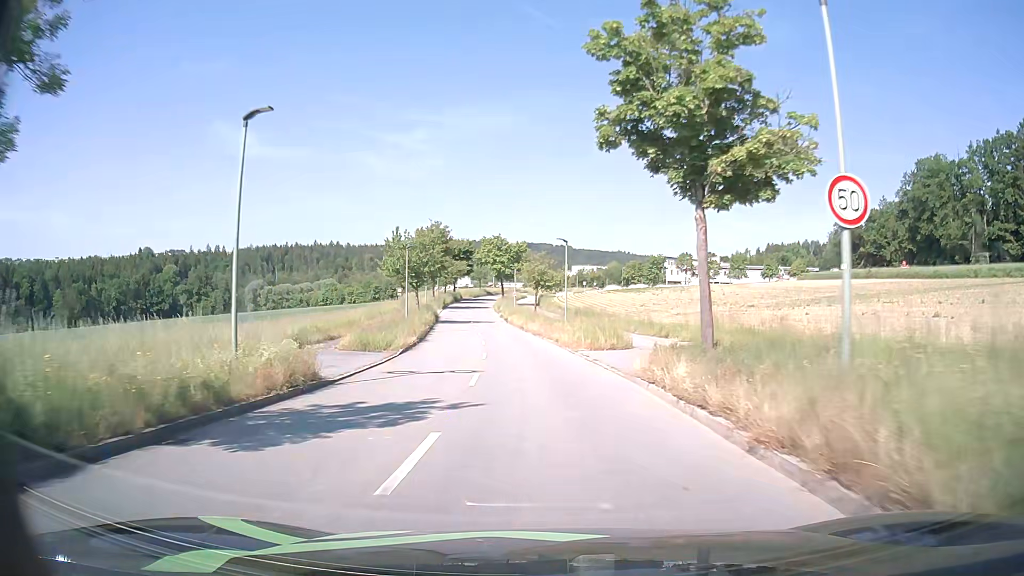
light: Day
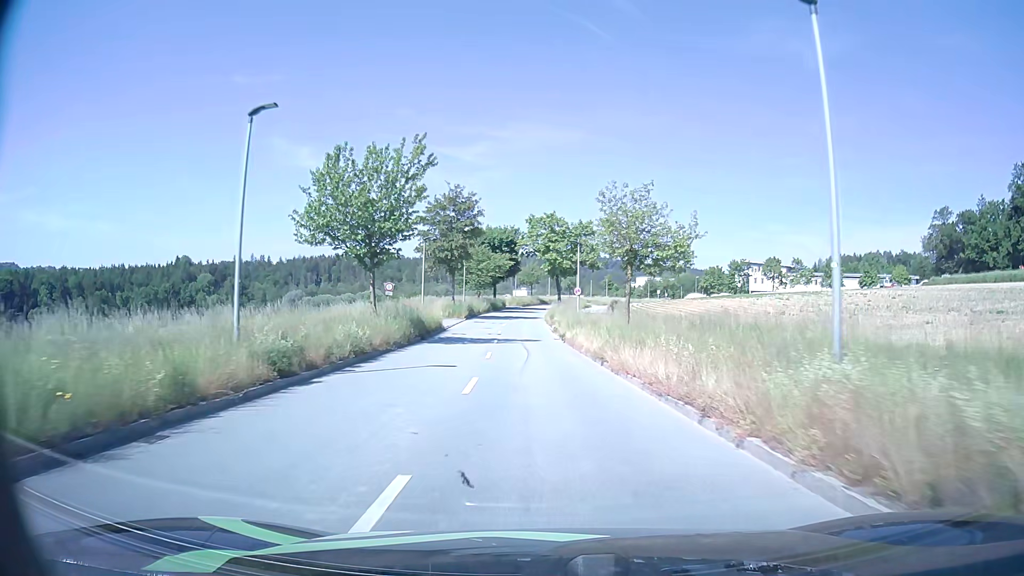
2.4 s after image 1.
(-1.4, +29.6) m; -5°
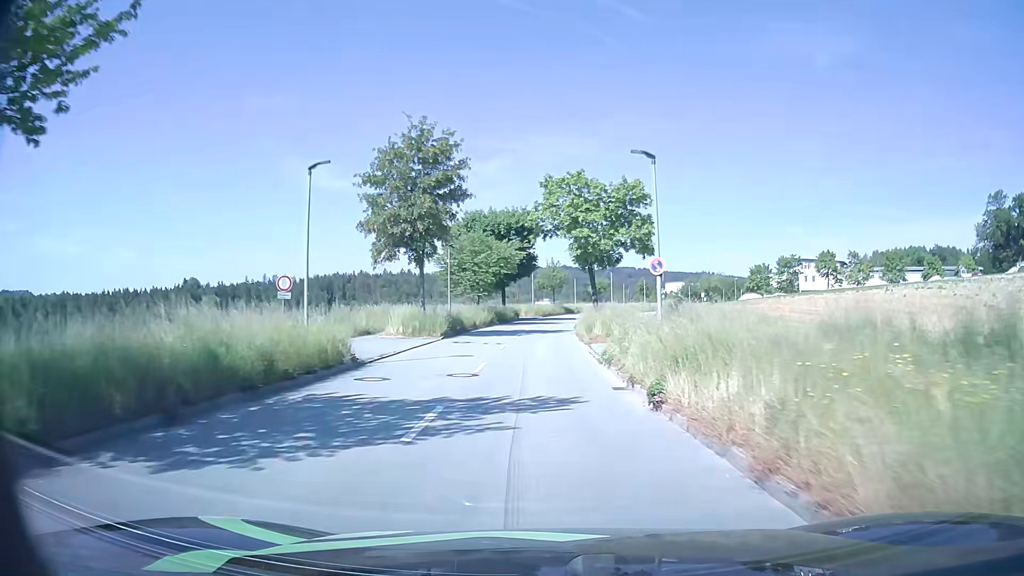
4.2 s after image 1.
(-0.4, +22.3) m; -2°
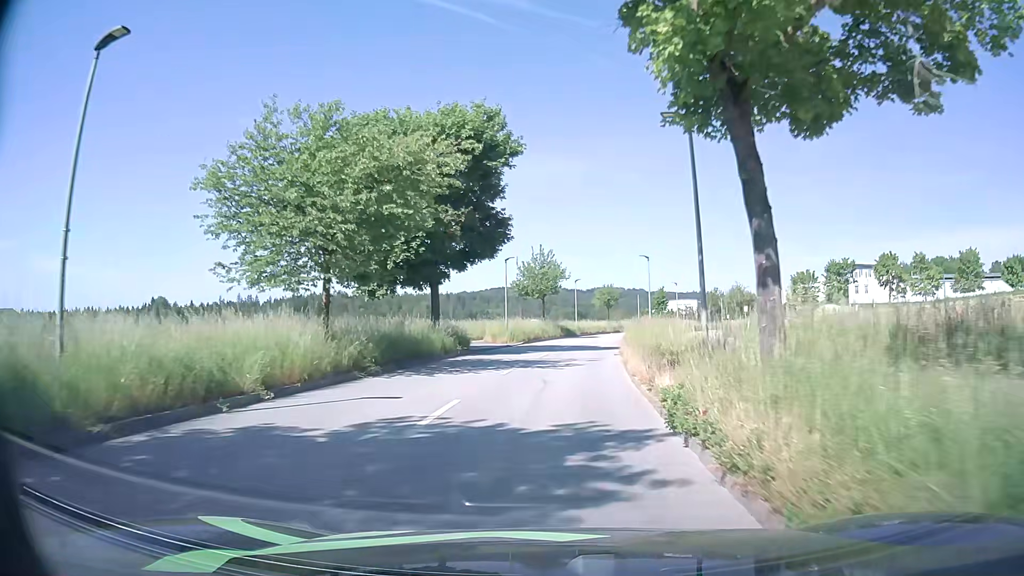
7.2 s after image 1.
(0.0, +34.6) m; +1°
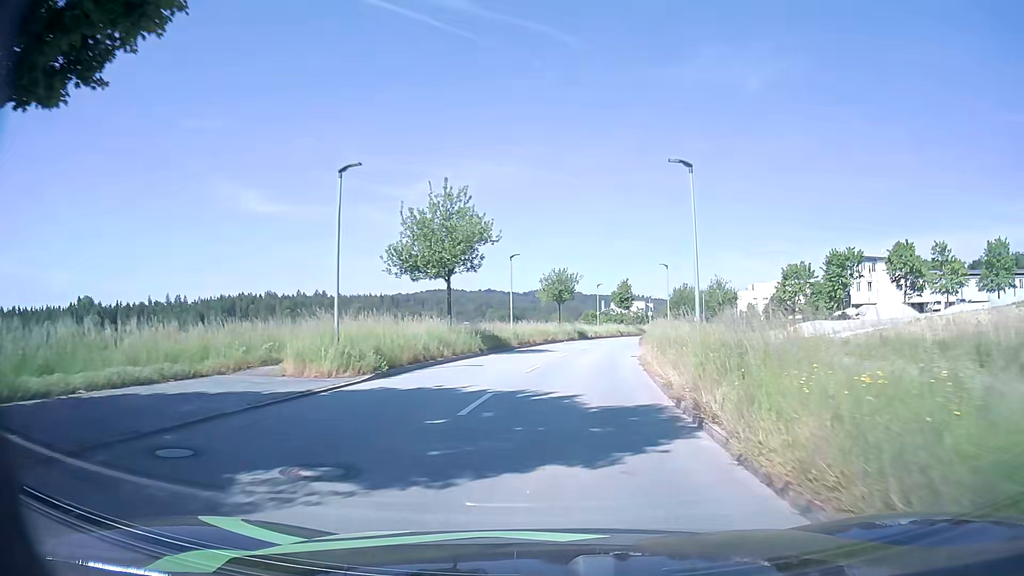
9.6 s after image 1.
(+1.1, +25.8) m; +5°
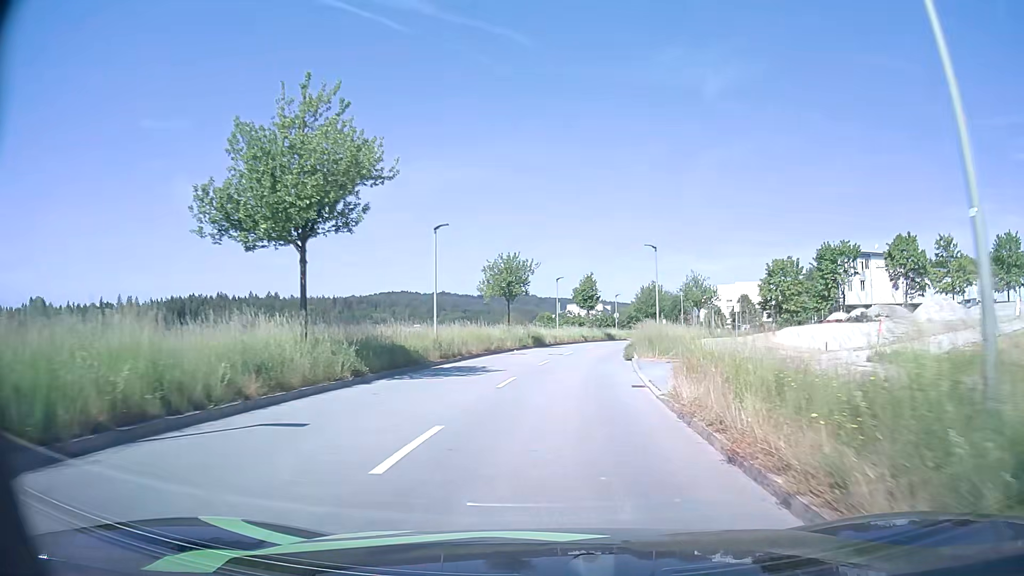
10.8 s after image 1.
(+0.5, +13.0) m; +4°
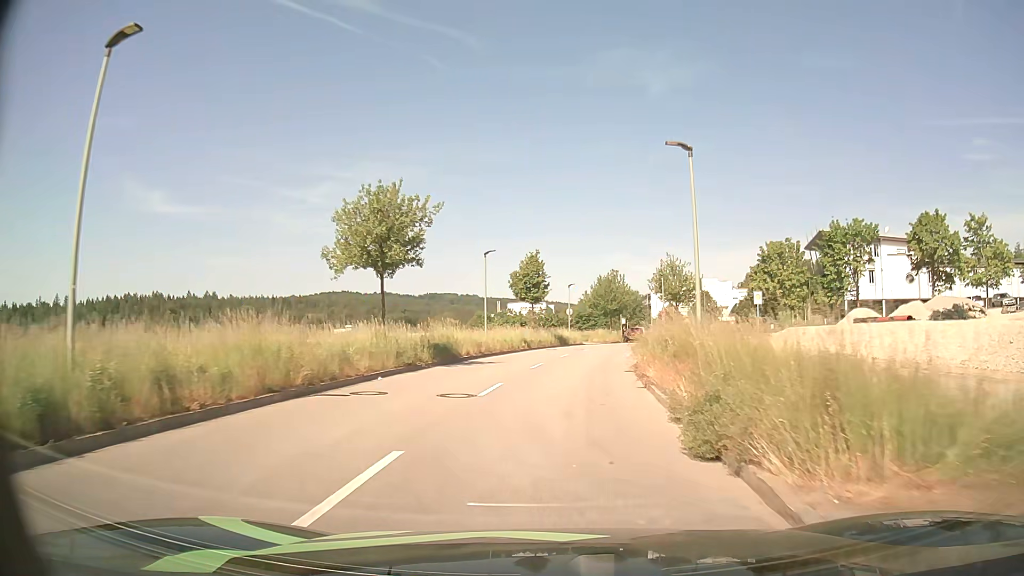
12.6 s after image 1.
(+1.0, +19.7) m; +5°
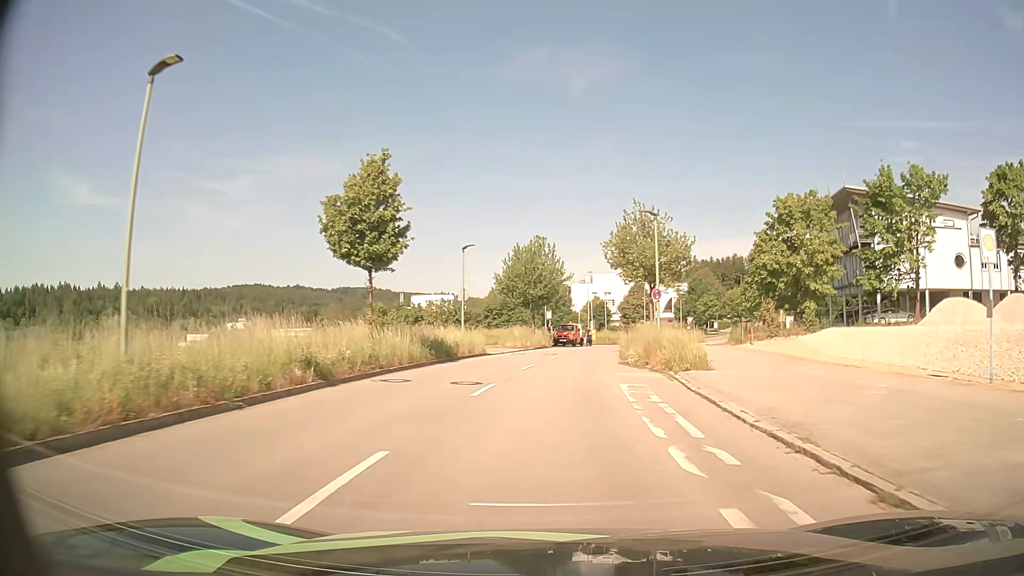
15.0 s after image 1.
(+1.6, +26.9) m; +7°
(0, +10) (+1, +20) (+2, +30) (+3, +40) (+5, +50) (+7, +59) (+10, +69) (+13, +79) (+16, +88) (+22, +96) m
